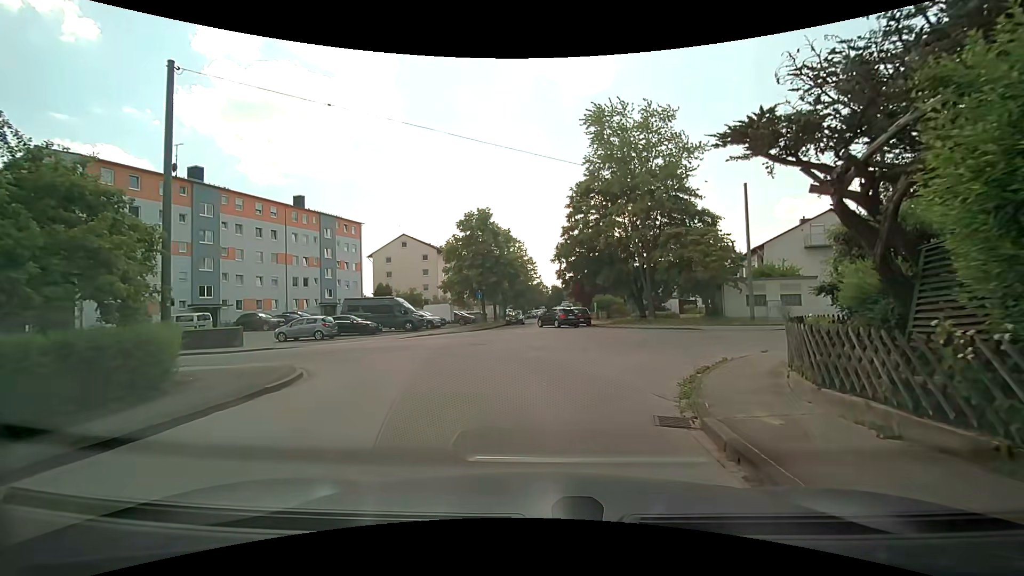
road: residential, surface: asphalt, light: Day
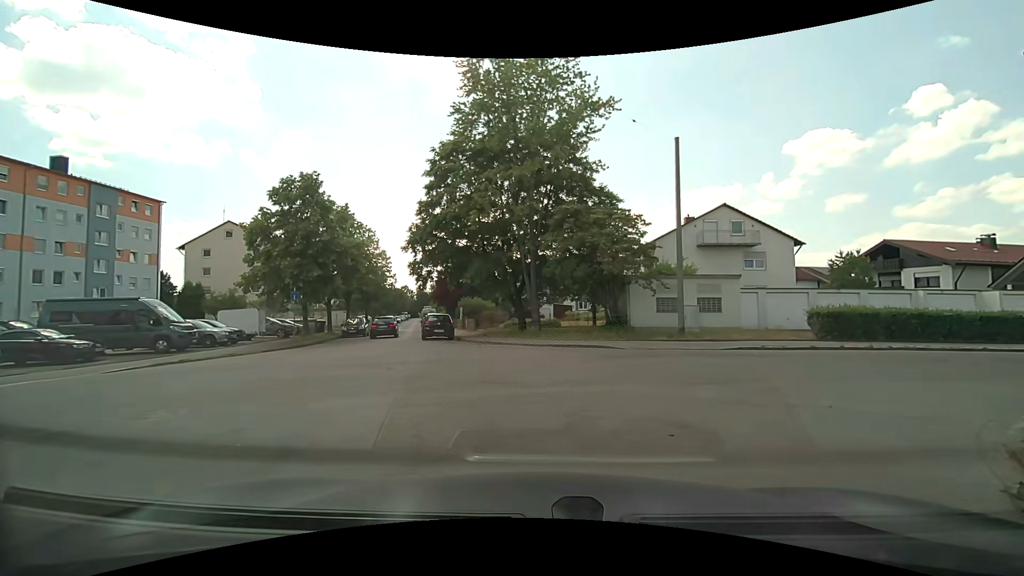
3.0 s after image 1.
(+0.7, +10.8) m; +15°
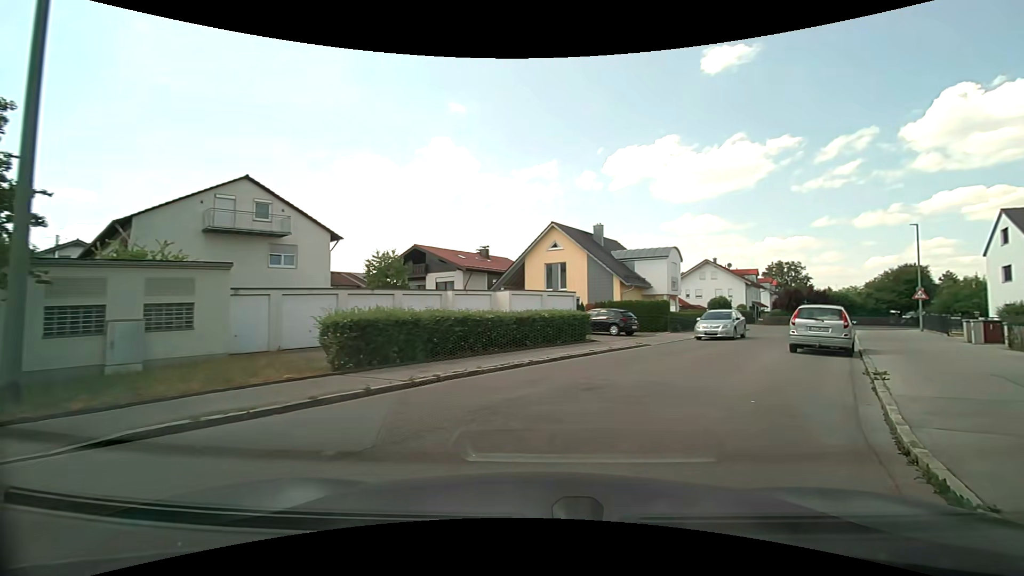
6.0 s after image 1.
(+3.8, +10.2) m; +46°
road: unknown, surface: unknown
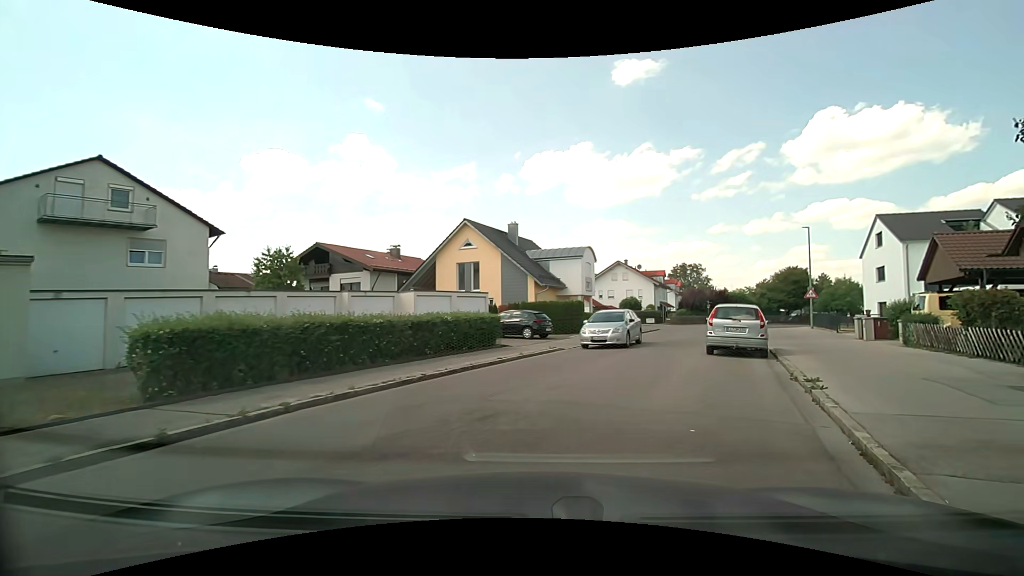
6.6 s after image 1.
(+0.2, +2.2) m; +11°
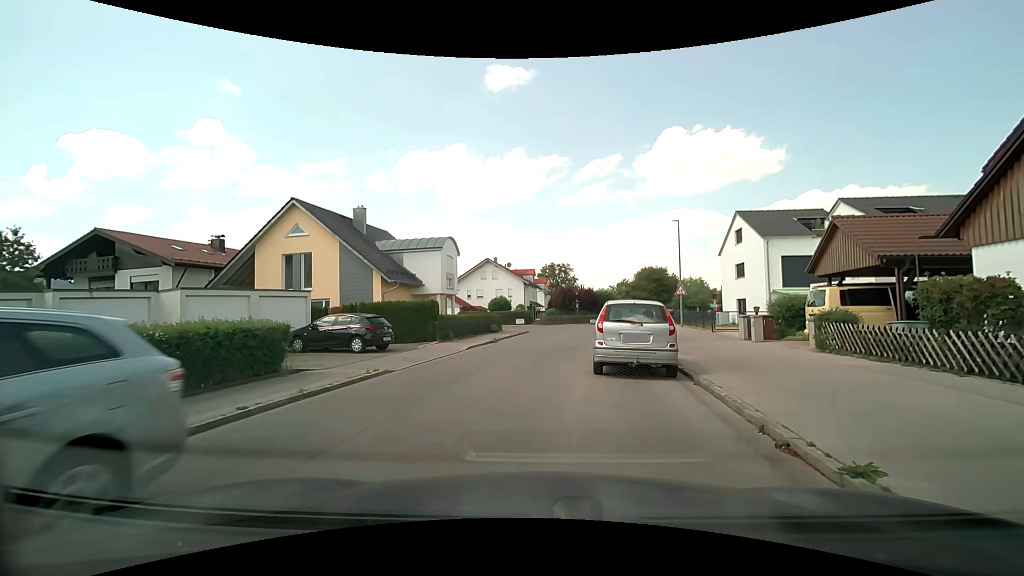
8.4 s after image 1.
(+0.9, +6.0) m; +15°
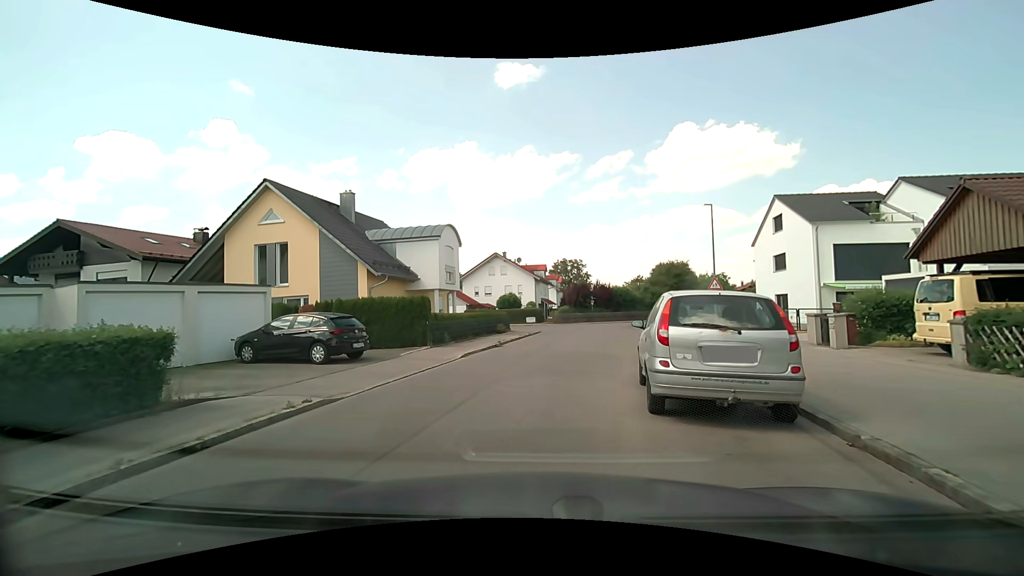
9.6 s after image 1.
(-0.1, +4.3) m; -1°
